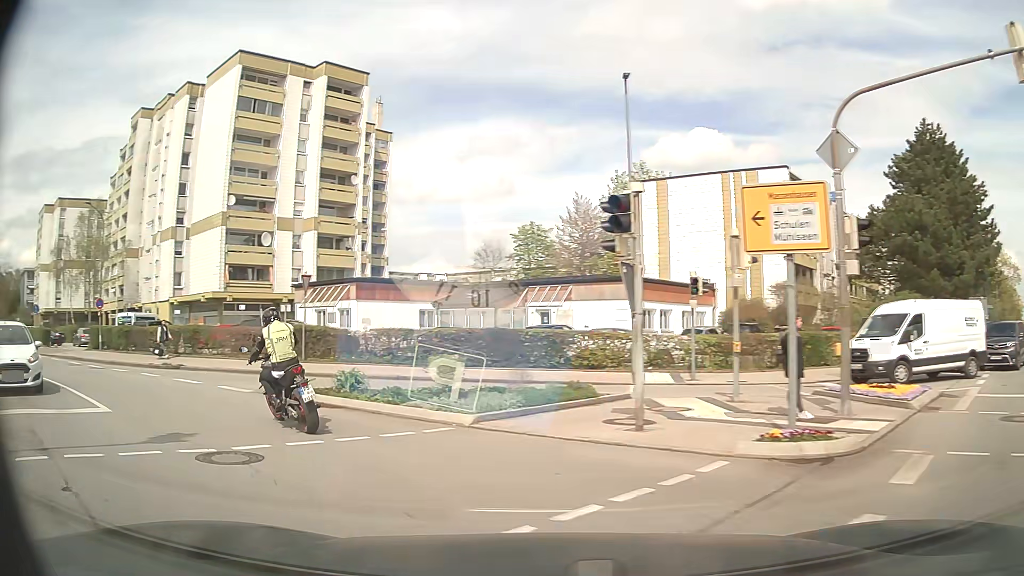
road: secondary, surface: asphalt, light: Day
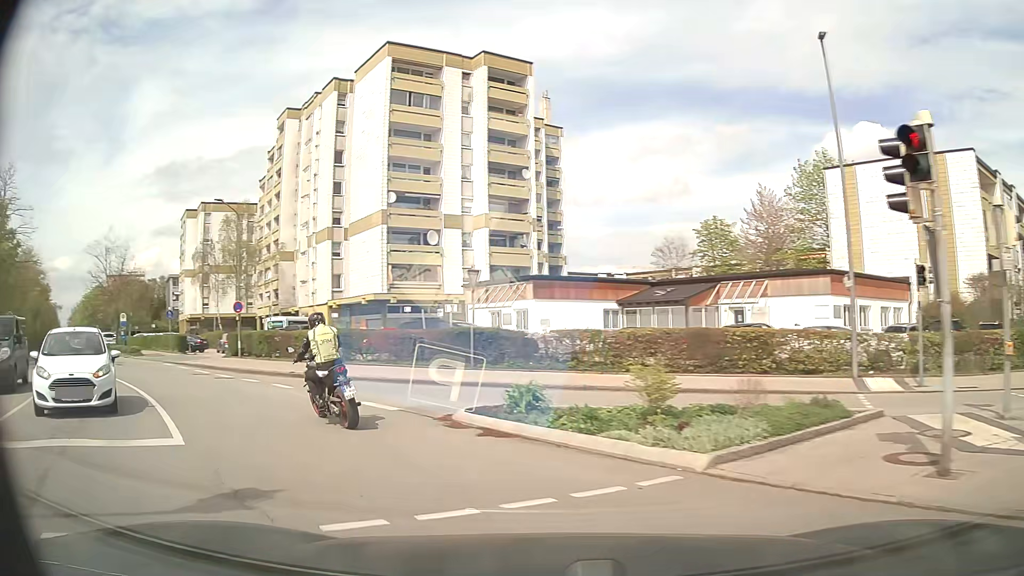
(-0.4, +3.2) m; -14°
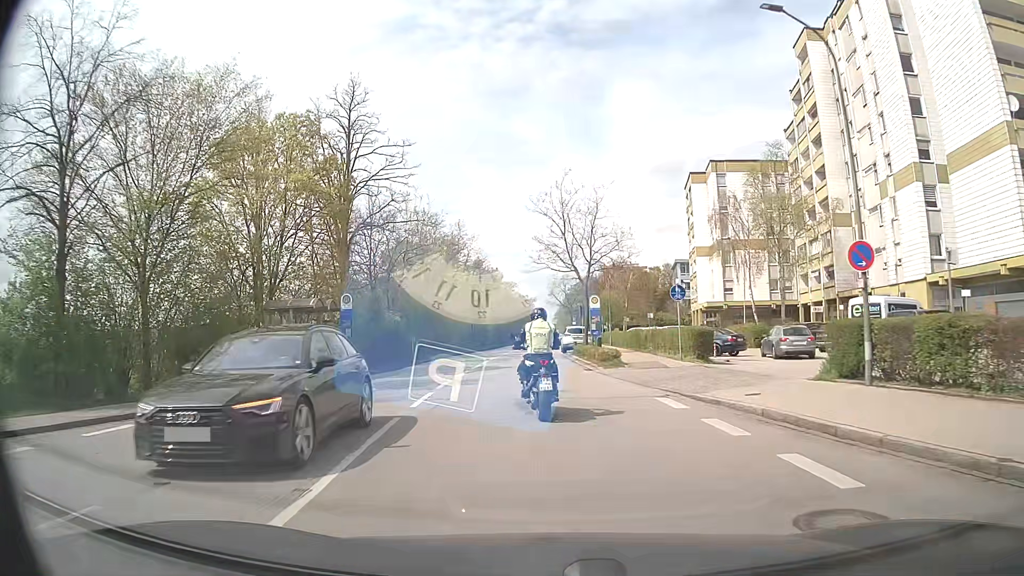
(-10.4, +17.7) m; -46°
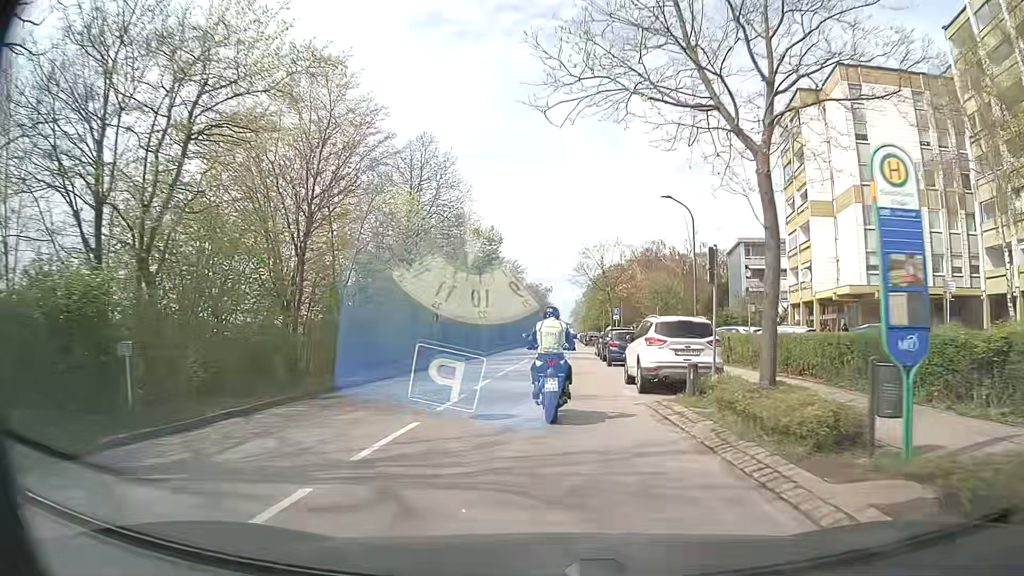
(-0.9, +27.8) m; -1°
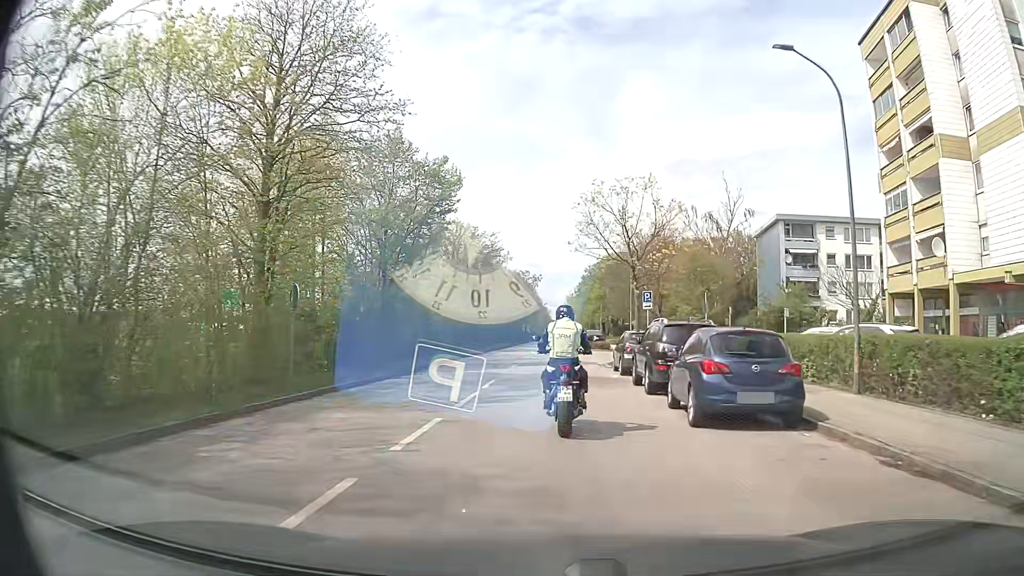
(+0.1, +17.7) m; +1°
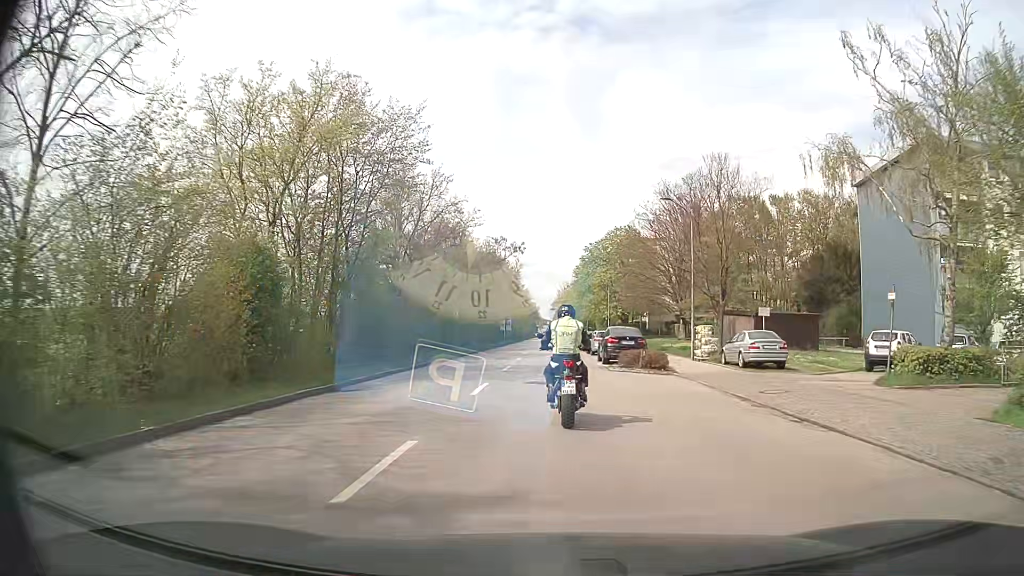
(+0.5, +29.7) m; +1°
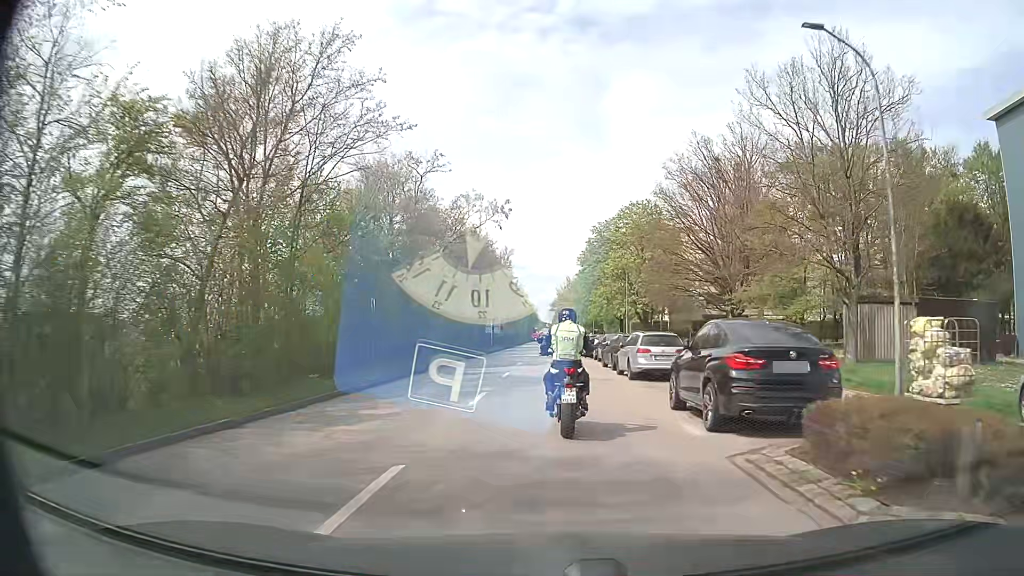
(0.0, +19.2) m; 0°
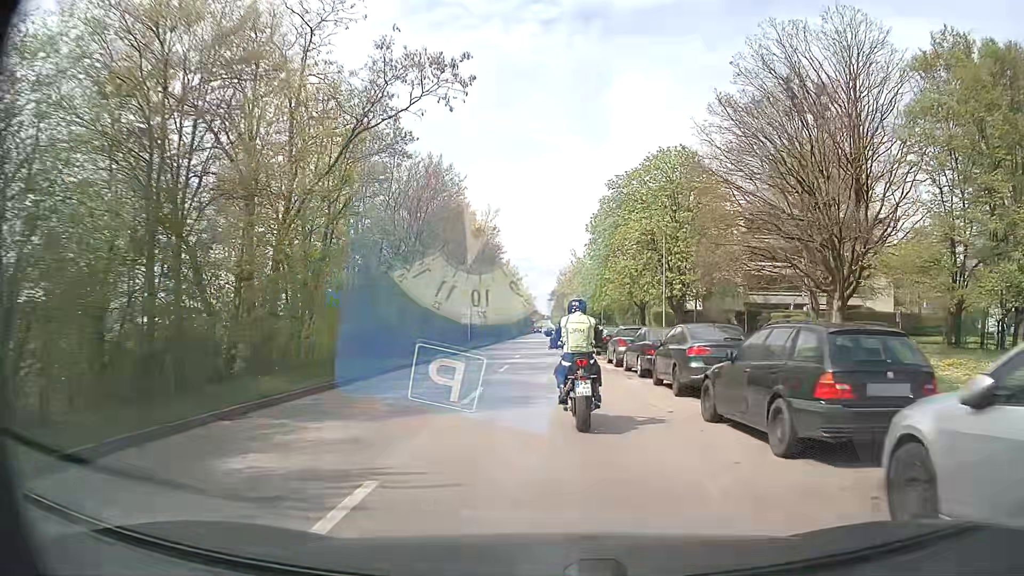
(0.0, +19.2) m; 0°
(0, +10) (0, +20) (0, +30) (0, +40) (0, +50) (0, +60) (0, +70) (+1, +80) (+1, +90) (+1, +100) m
